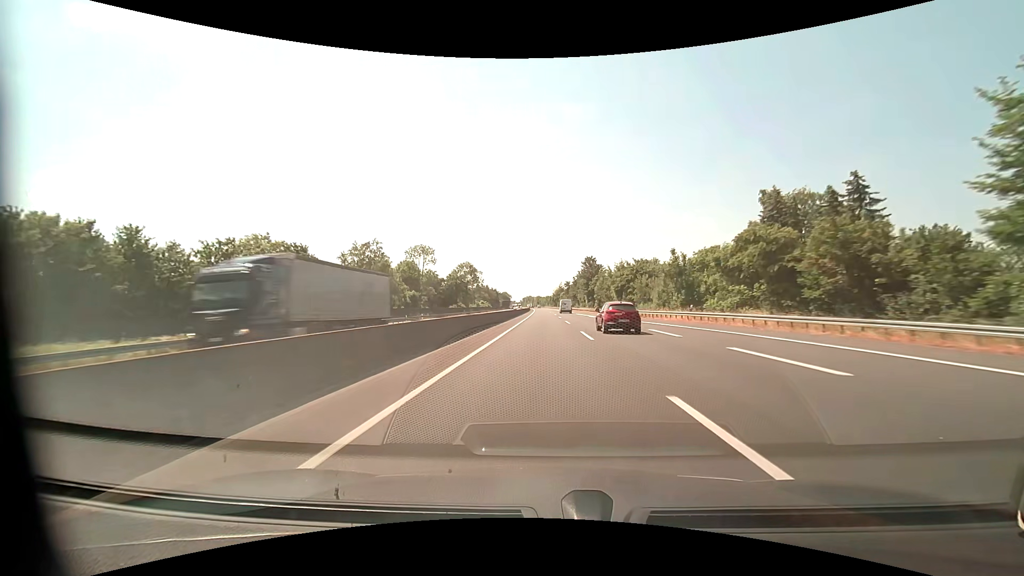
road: motorway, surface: asphalt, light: Day
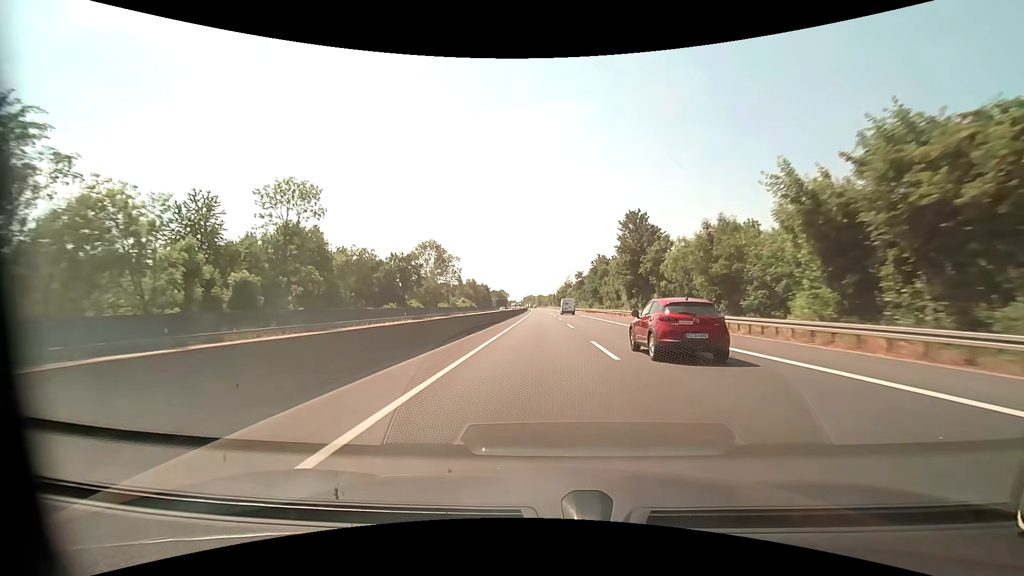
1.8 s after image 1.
(-0.3, +61.9) m; 0°
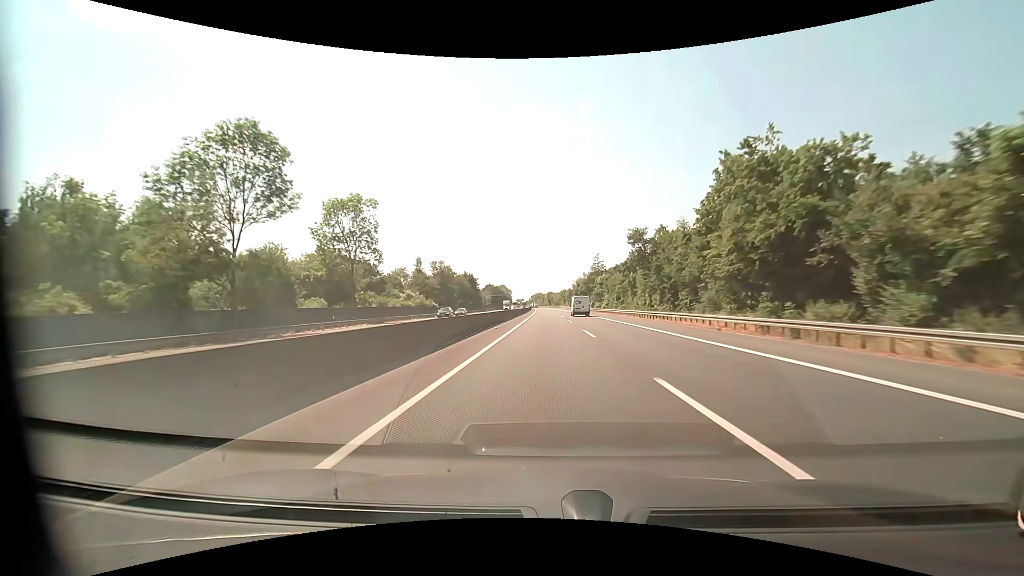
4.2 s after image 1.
(-0.9, +82.6) m; -1°
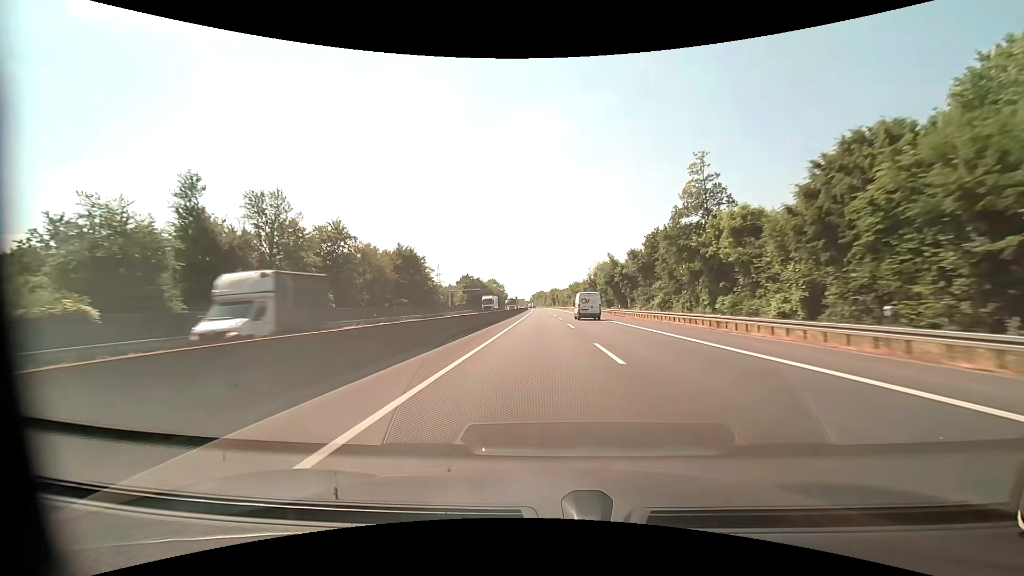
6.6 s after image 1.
(+0.2, +82.6) m; 0°
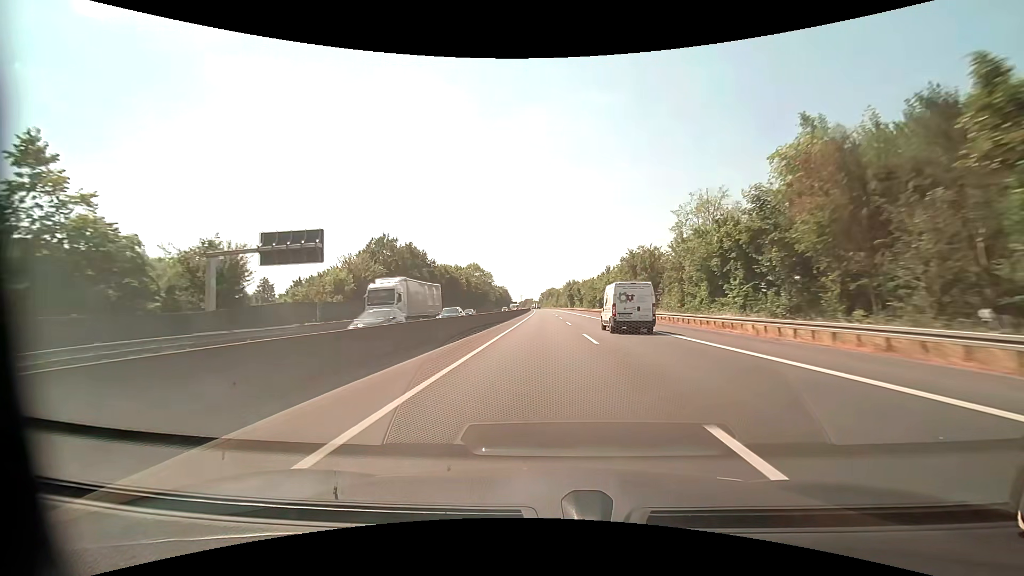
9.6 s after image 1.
(-1.2, +103.2) m; -1°
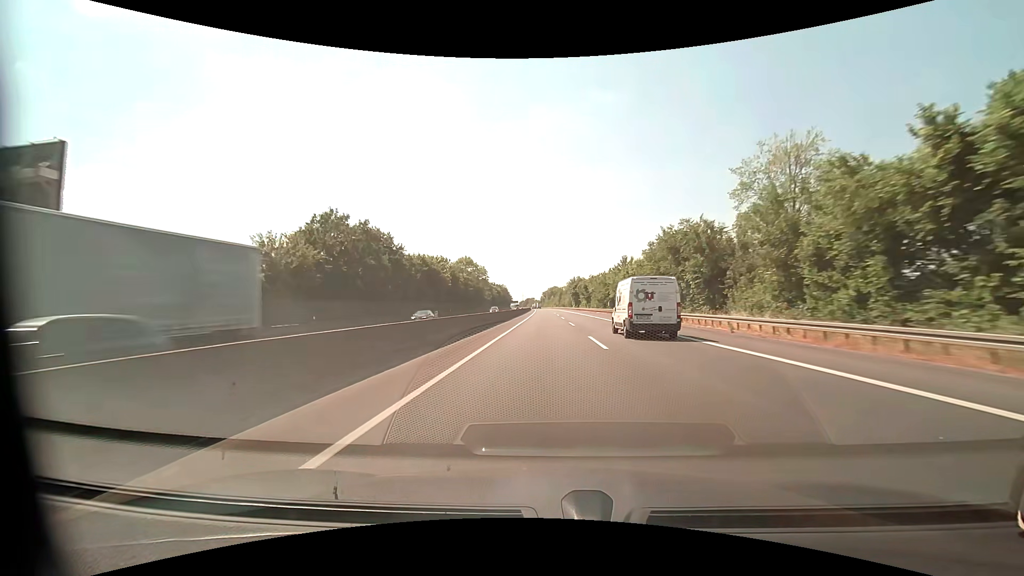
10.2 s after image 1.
(-0.1, +20.6) m; 0°
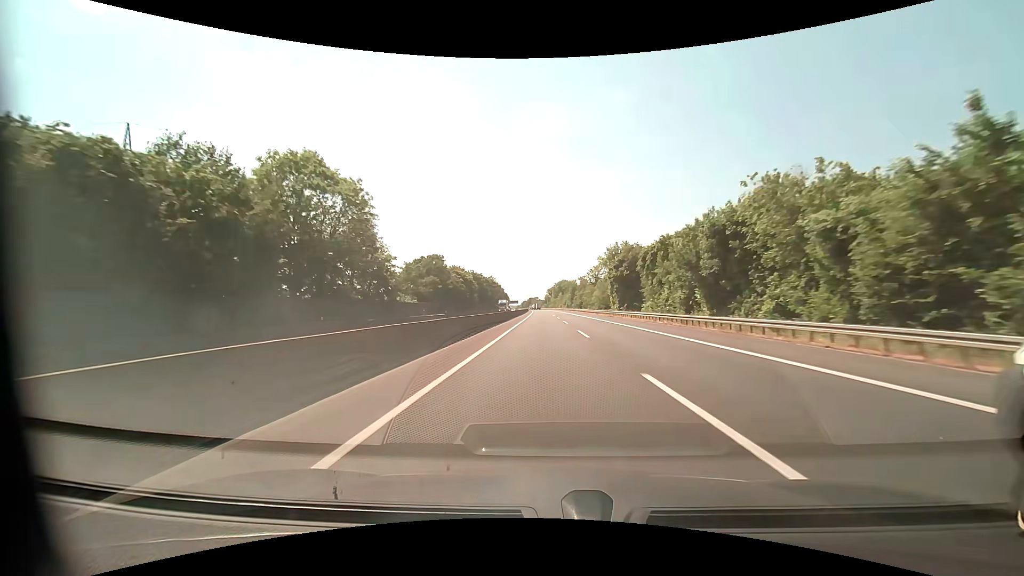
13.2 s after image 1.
(-0.7, +103.2) m; -1°
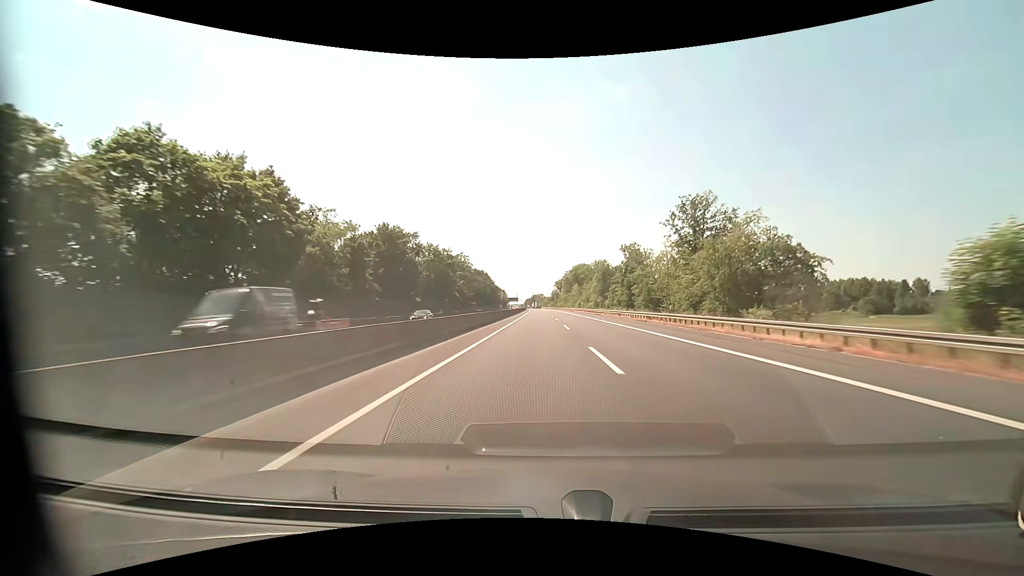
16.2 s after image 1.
(-0.8, +103.1) m; -1°
(0, +10) (0, +20) (0, +30) (0, +40) (0, +50) (0, +60) (0, +70) (0, +80) (0, +90) (0, +100) m
